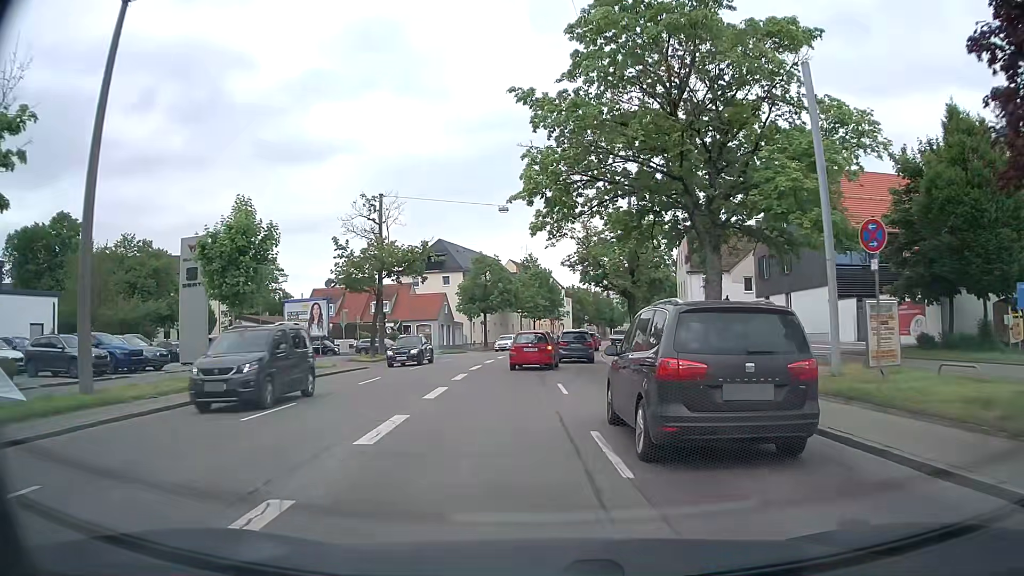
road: tertiary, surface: asphalt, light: Day
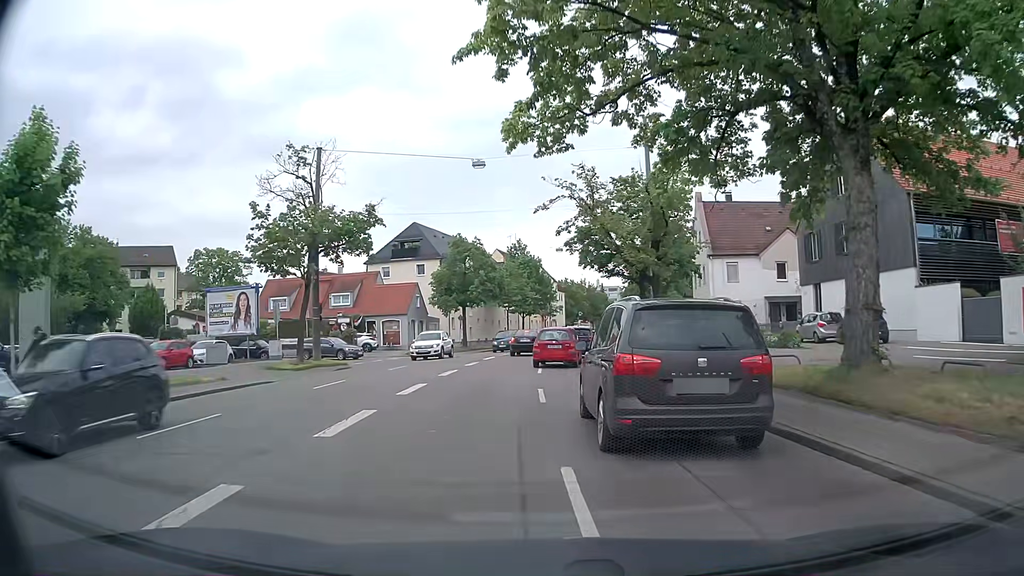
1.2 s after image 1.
(+0.1, +11.7) m; 0°
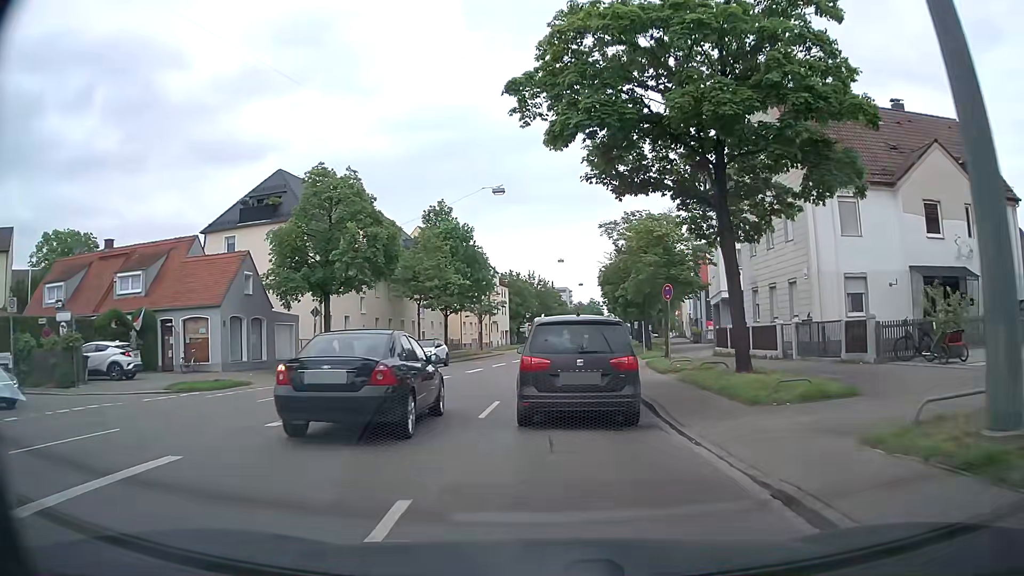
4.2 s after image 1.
(+1.0, +28.5) m; +5°
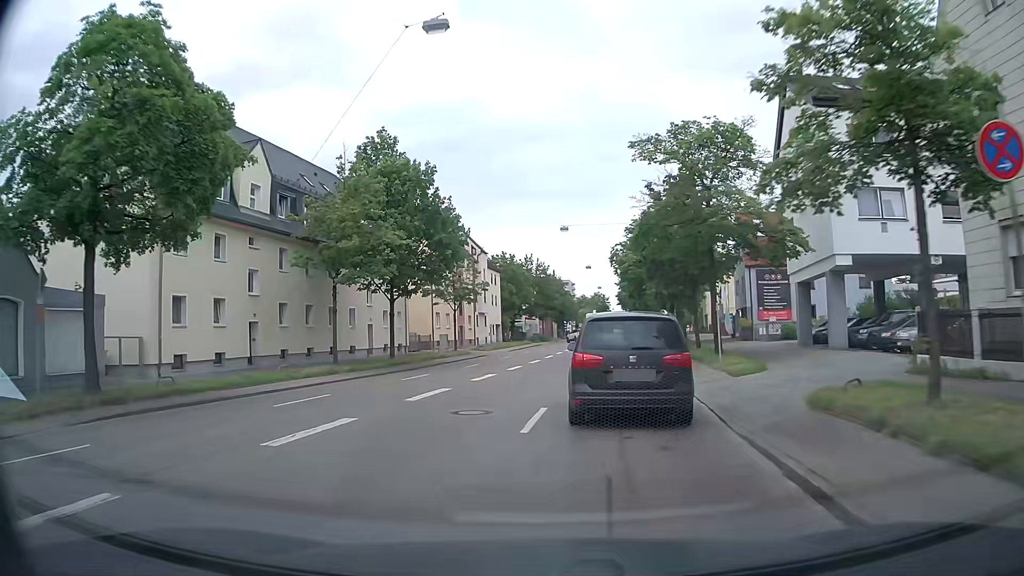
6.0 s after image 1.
(+0.2, +20.2) m; 0°
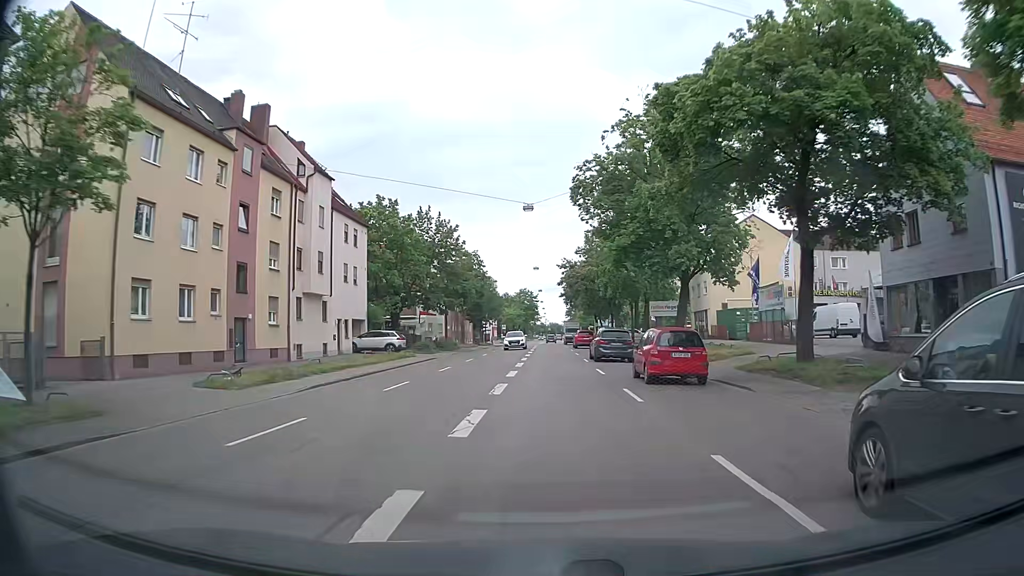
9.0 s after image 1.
(+1.4, +41.4) m; +6°
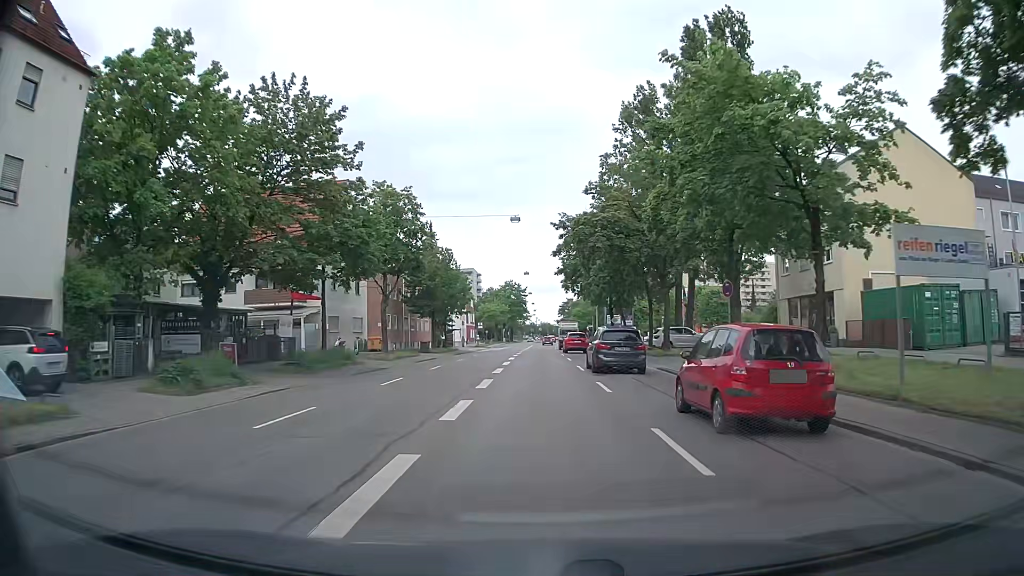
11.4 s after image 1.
(+0.5, +34.3) m; +1°
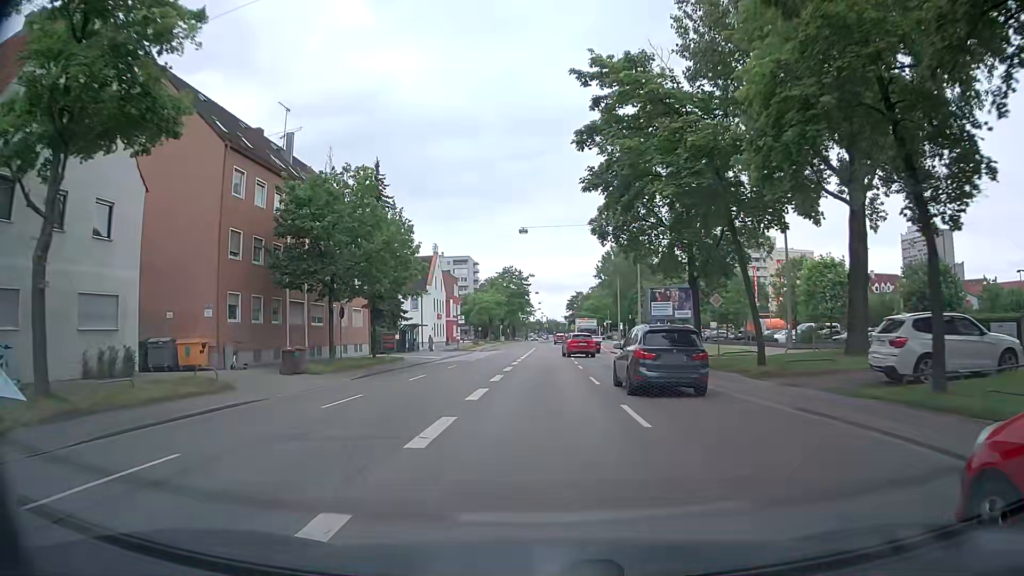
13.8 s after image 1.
(-0.1, +32.6) m; 0°
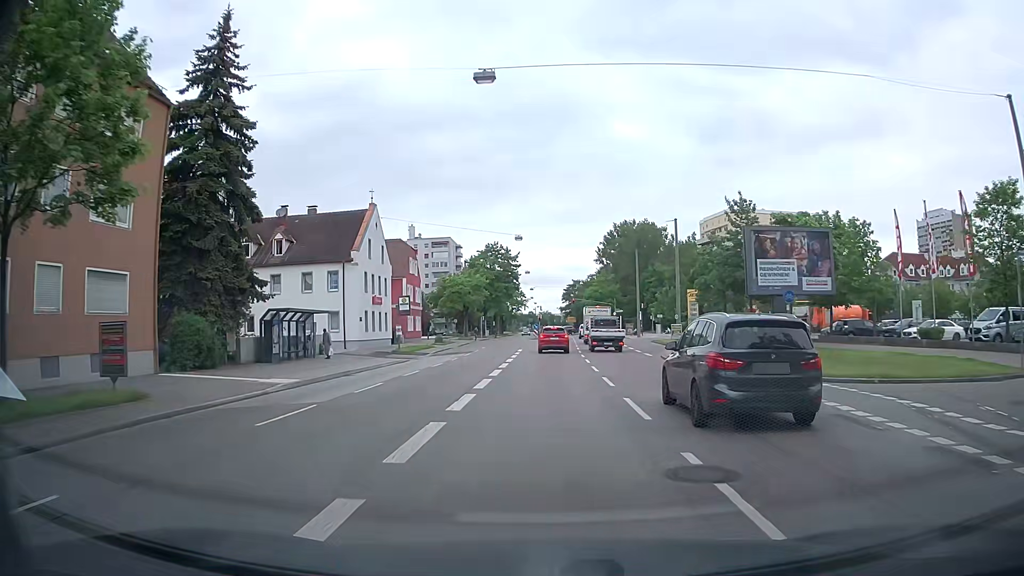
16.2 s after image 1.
(0.0, +29.4) m; +1°
(0, +10) (0, +20) (0, +30) (+1, +40) (+1, +50) (+1, +60) (+2, +70) (+2, +80) (+3, +90) (+3, +100) m
